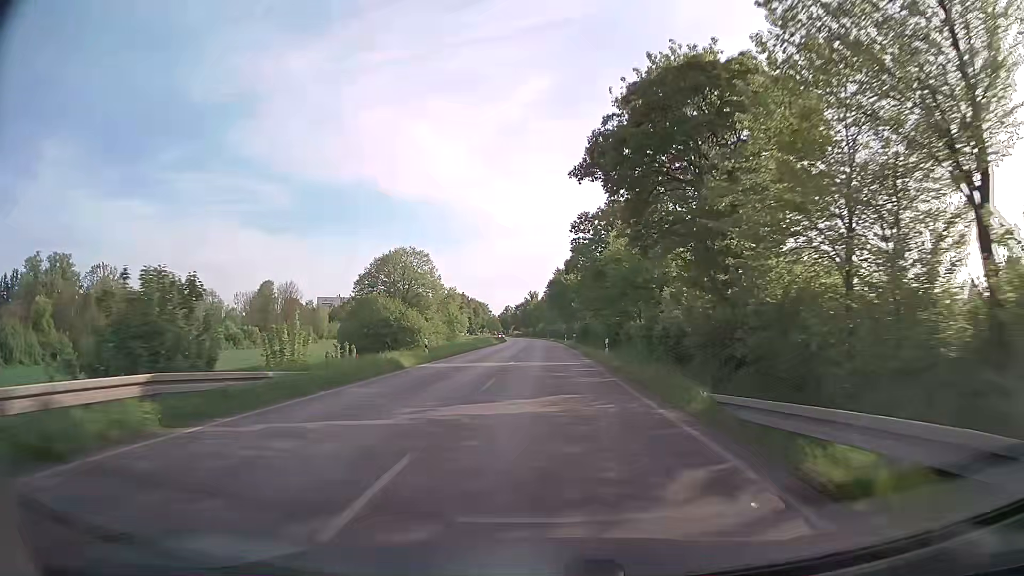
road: secondary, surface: asphalt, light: Day
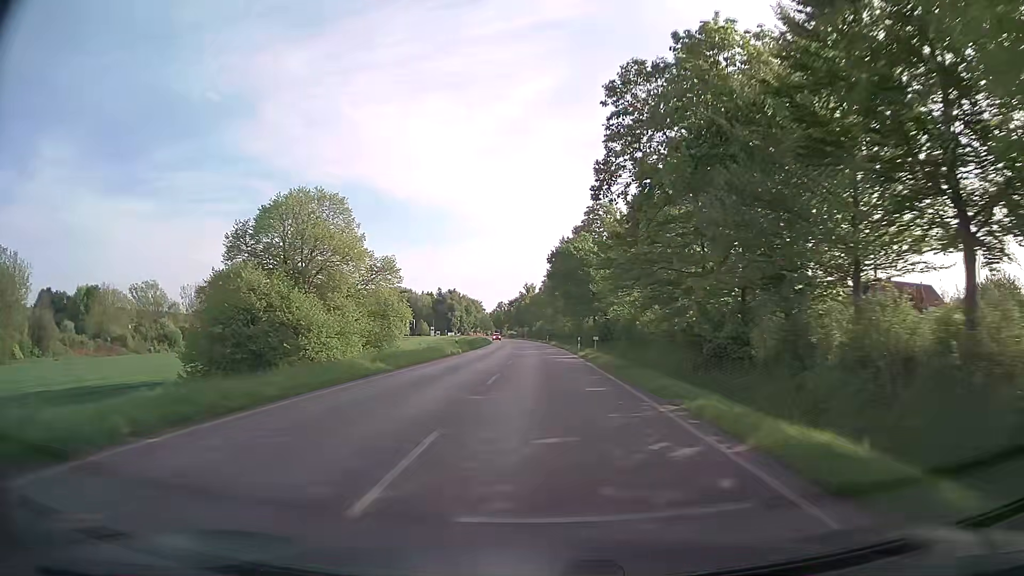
(+0.1, +34.2) m; 0°
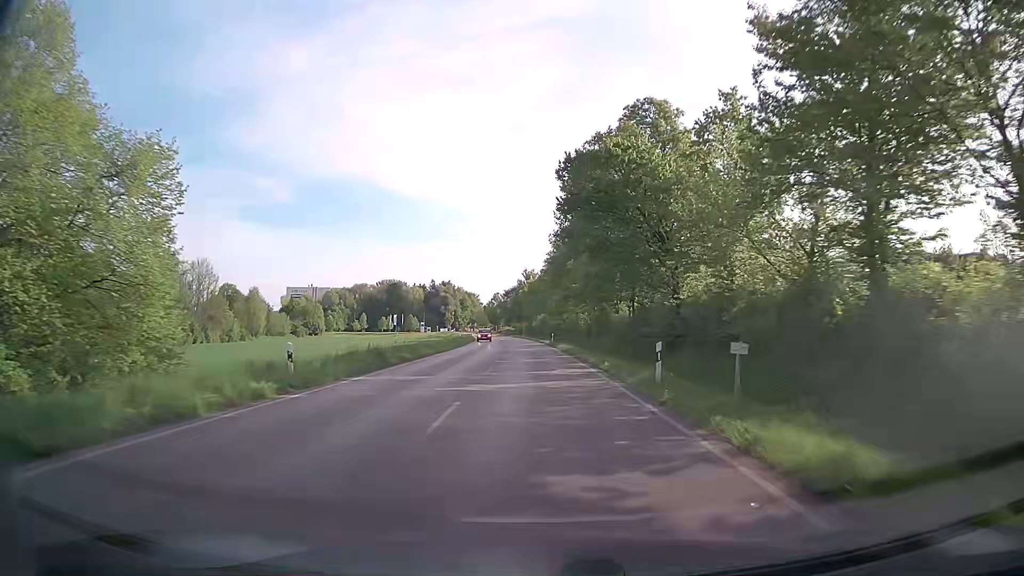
(0.0, +32.4) m; 0°
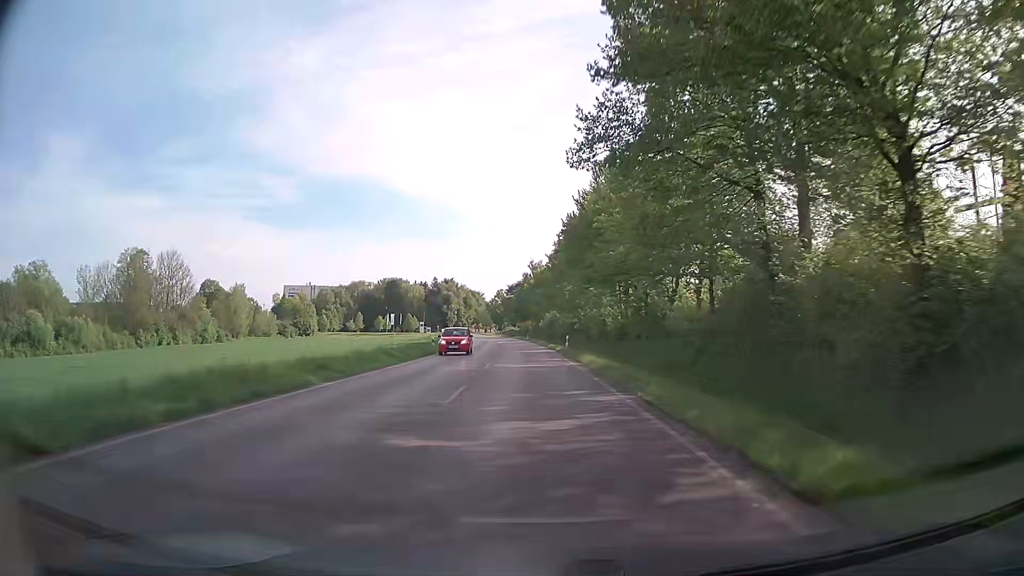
(-0.1, +20.2) m; 0°
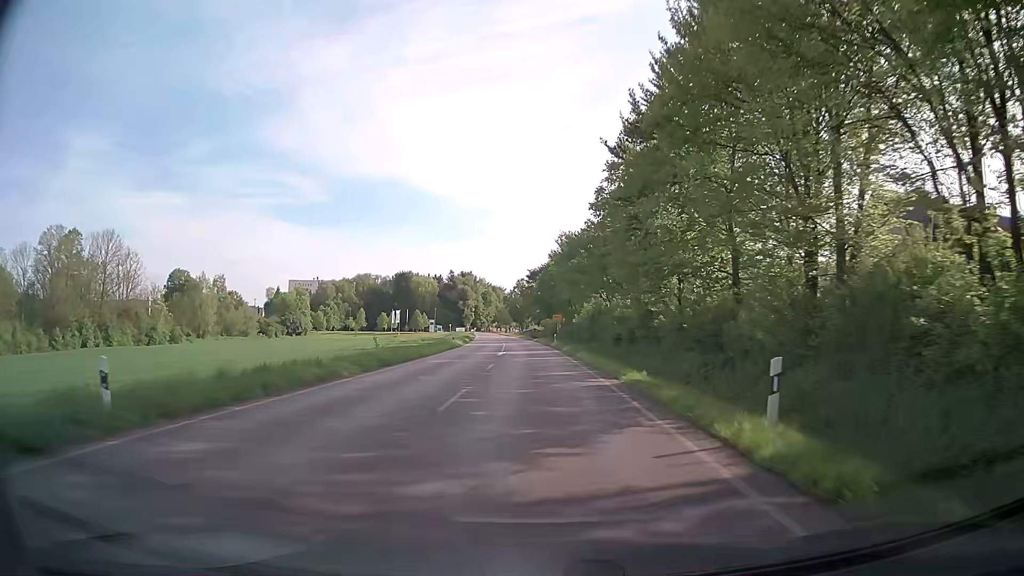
(-1.2, +37.0) m; -3°
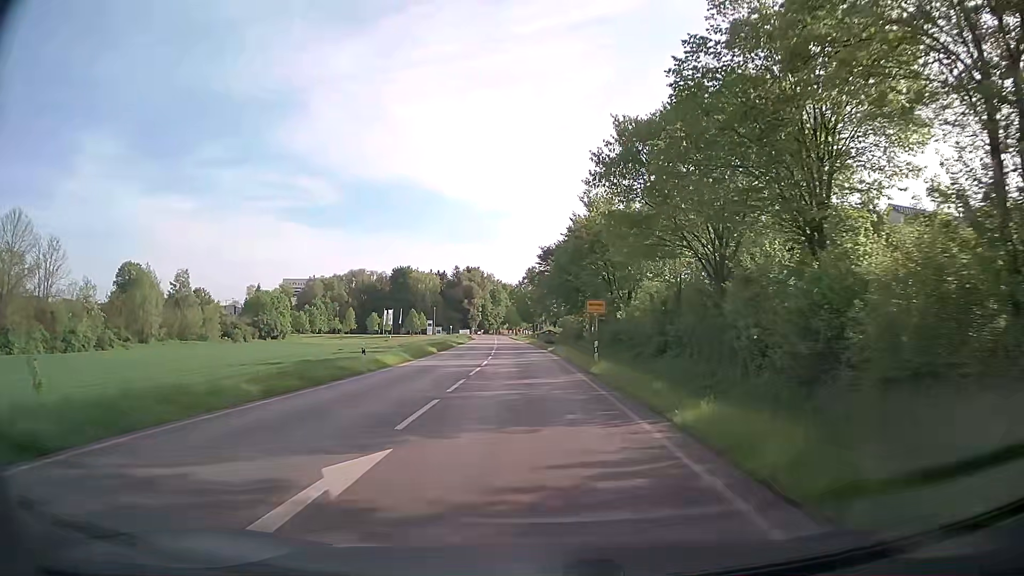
(-0.3, +32.9) m; -1°
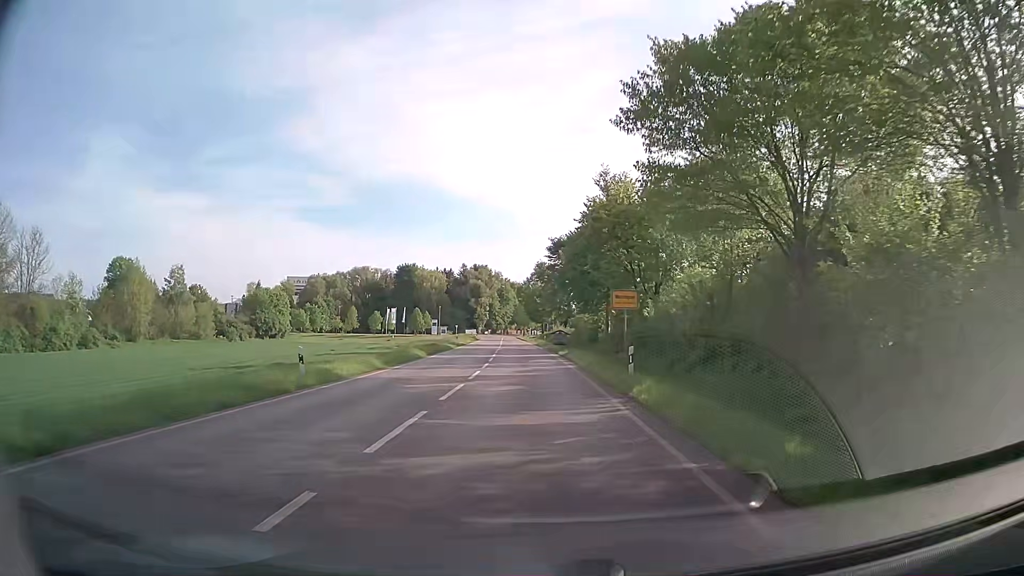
(-0.1, +7.7) m; -1°
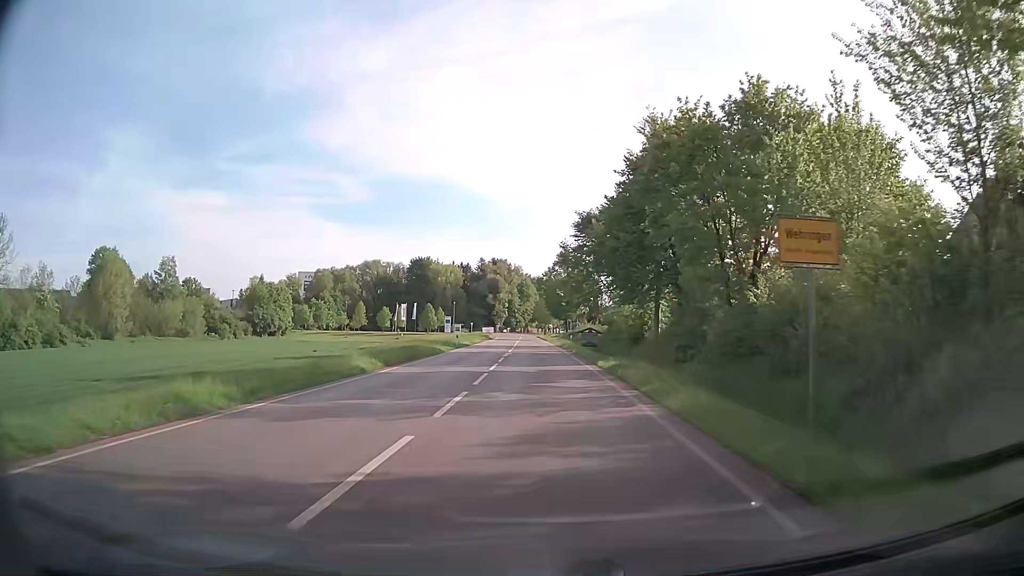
(-0.3, +15.2) m; -2°
(0, +10) (0, +20) (0, +30) (0, +40) (-1, +50) (-1, +60) (-1, +70) (-1, +80) (-1, +90) (-2, +100) m
